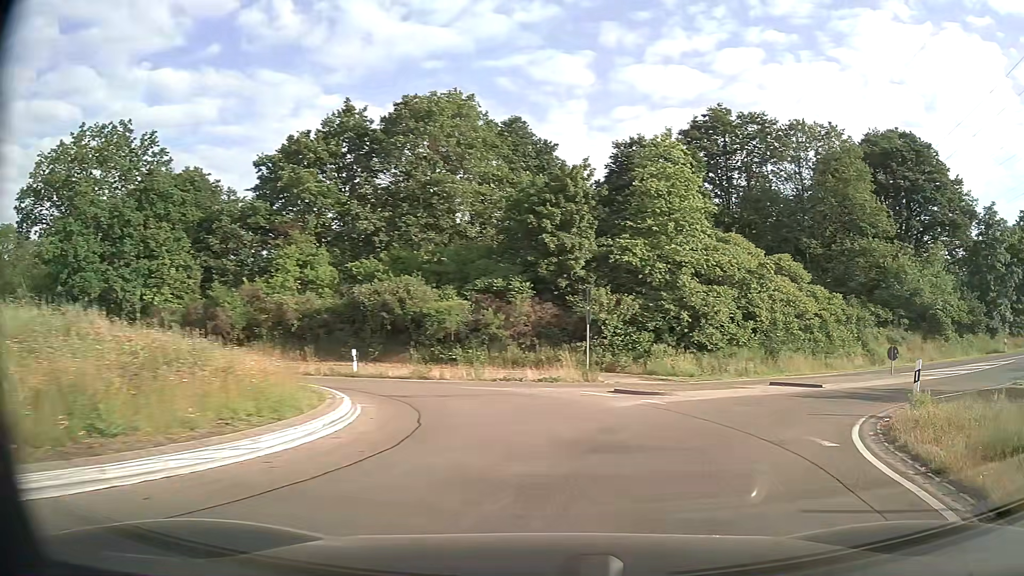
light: Day
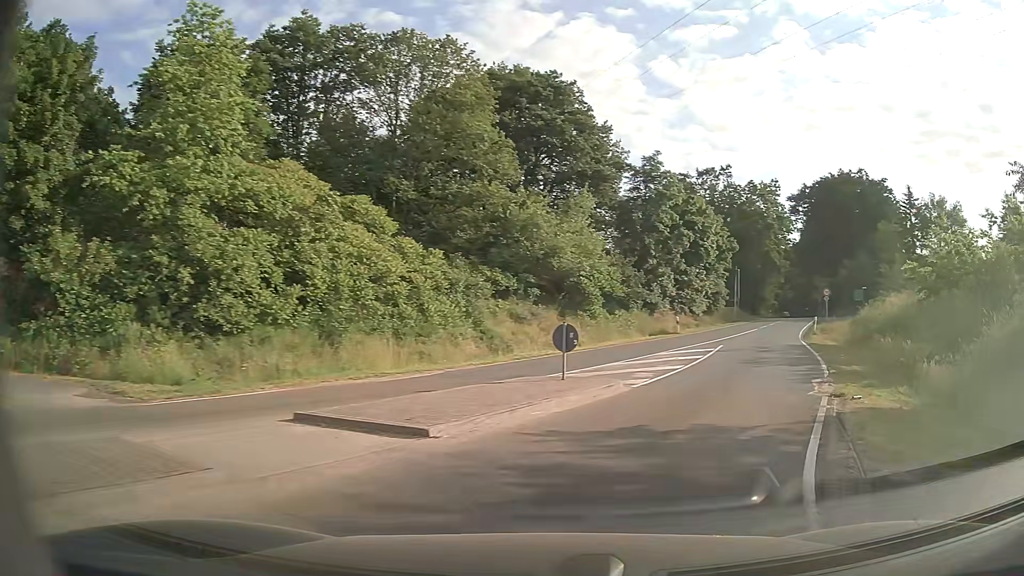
(+4.5, +13.3) m; +35°
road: secondary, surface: asphalt
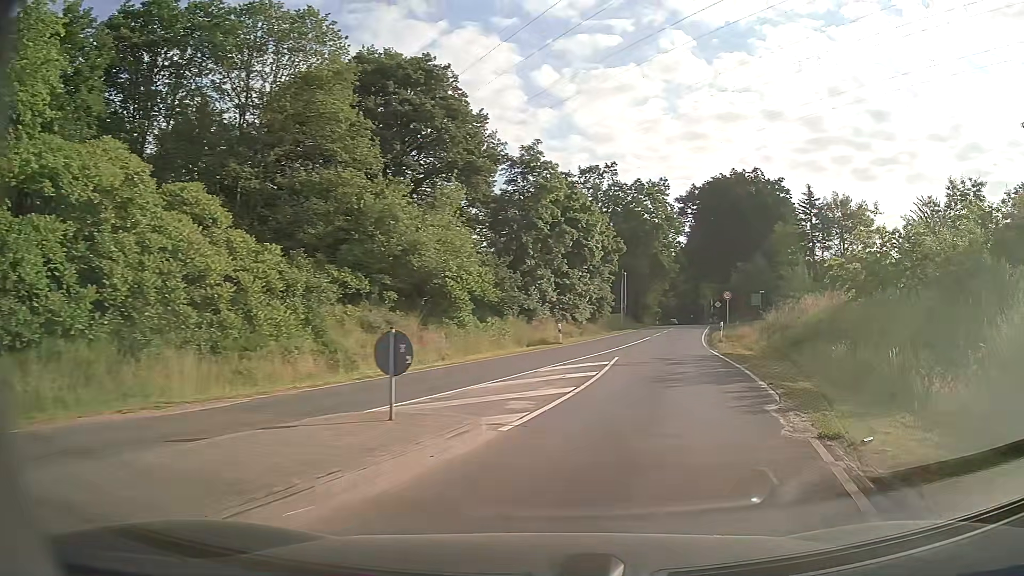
(+0.6, +5.4) m; +11°
(+1, +10) (+3, +20) (+5, +29) (+8, +39) (+10, +49) (+13, +58) (+16, +68) (+18, +78) (+21, +87) (+23, +97) m
